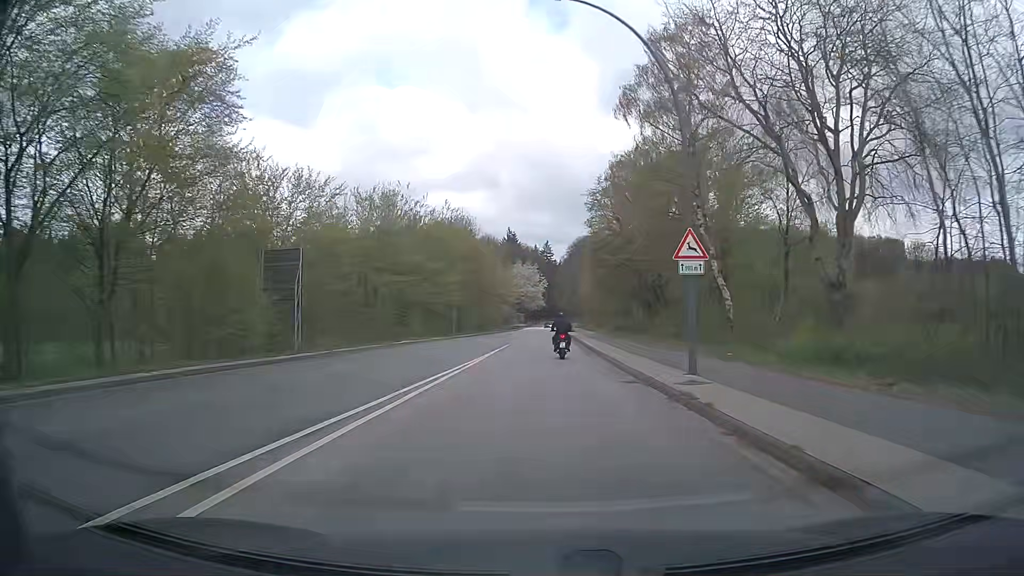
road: secondary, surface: asphalt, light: Day
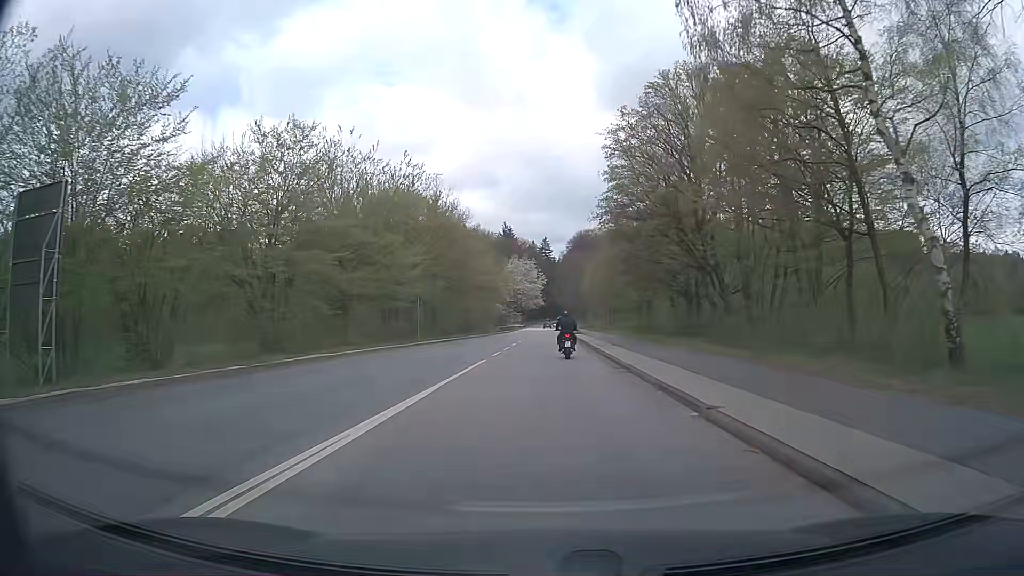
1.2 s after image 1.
(0.0, +16.2) m; 0°
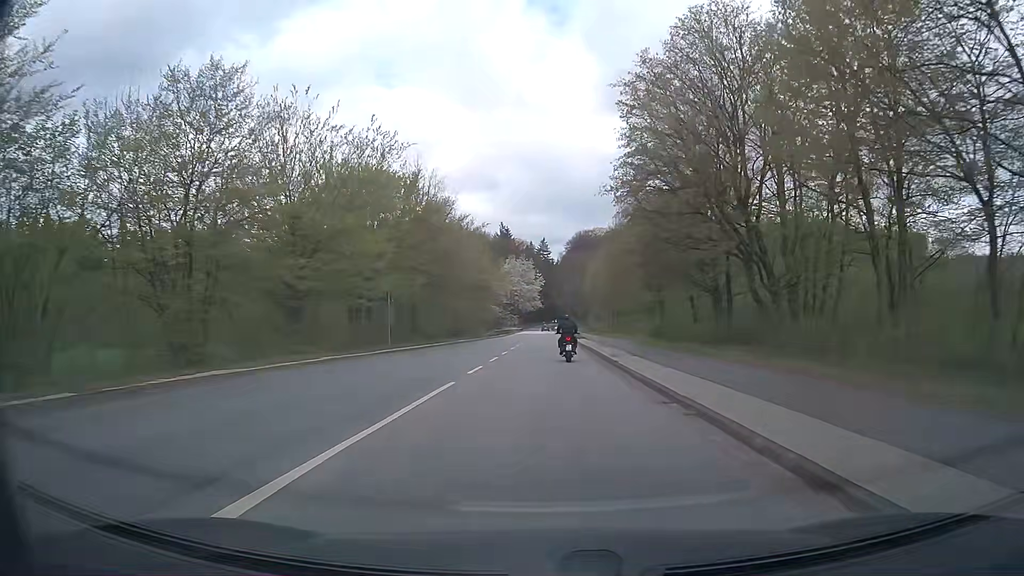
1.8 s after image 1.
(0.0, +7.7) m; 0°
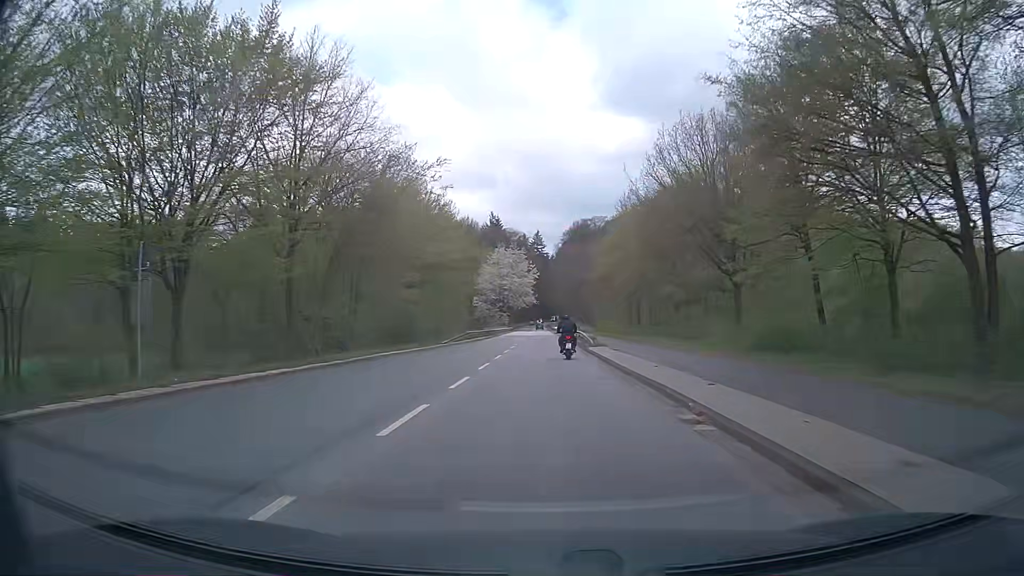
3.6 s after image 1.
(0.0, +22.4) m; 0°
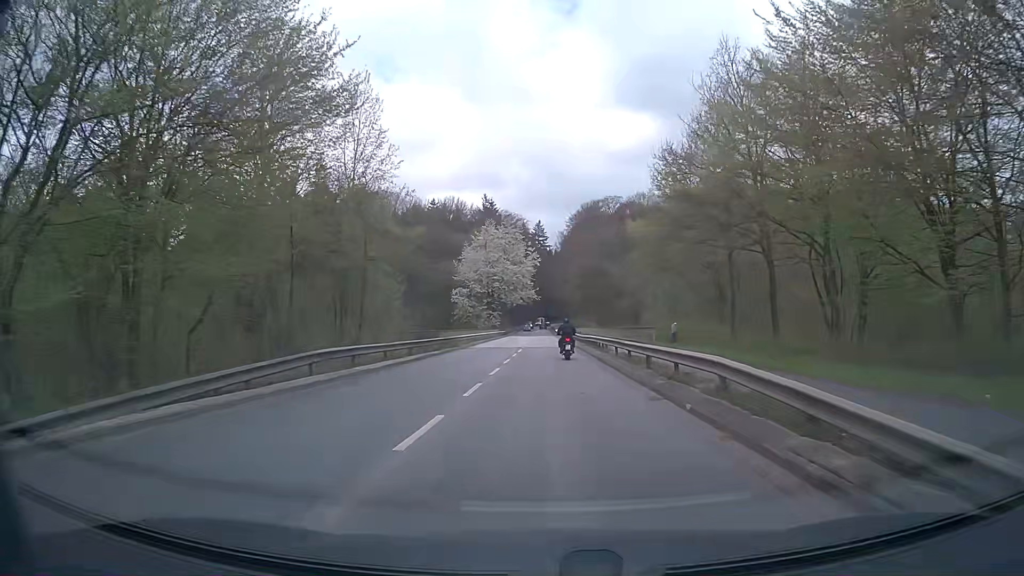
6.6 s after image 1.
(-0.1, +36.7) m; -1°
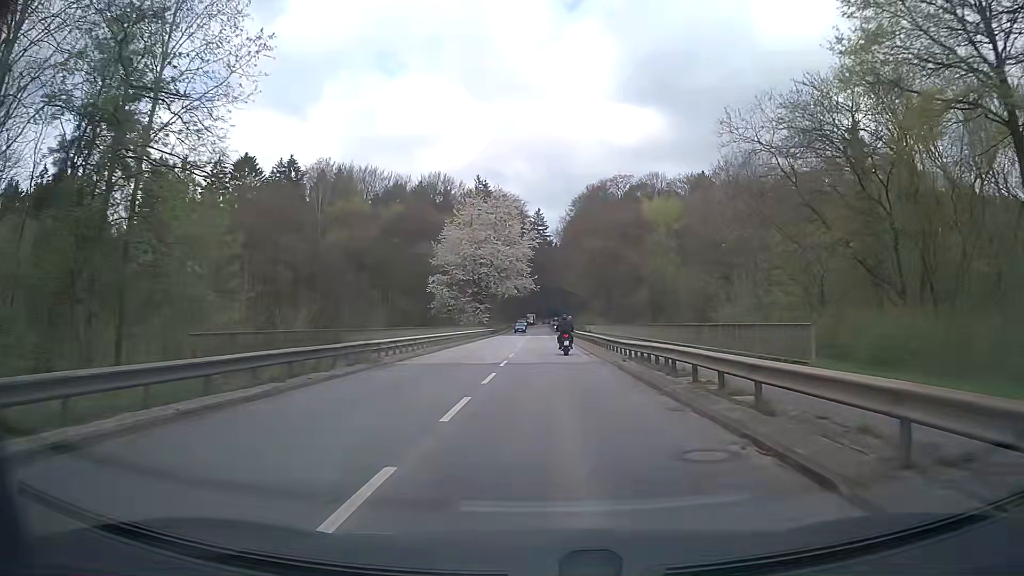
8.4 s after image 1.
(+0.3, +22.2) m; +1°
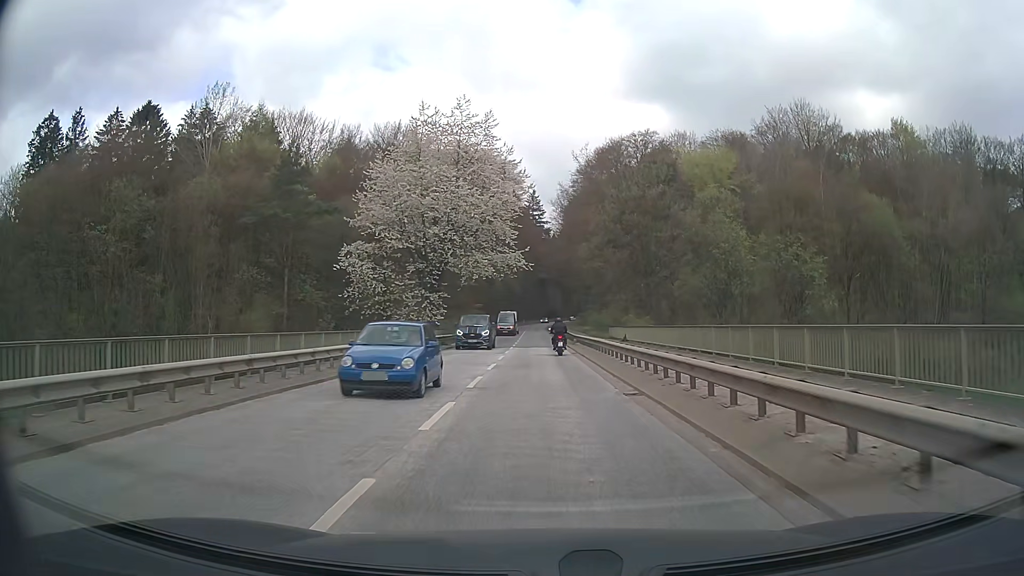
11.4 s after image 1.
(-0.3, +36.6) m; 0°
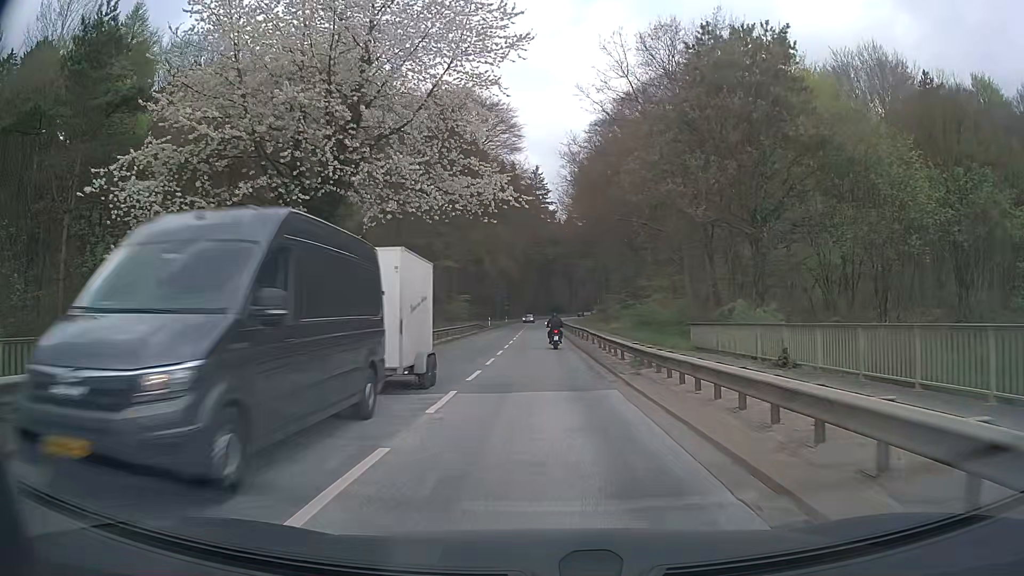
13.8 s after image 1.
(-0.1, +28.9) m; 0°
(0, +10) (0, +20) (0, +30) (0, +40) (0, +50) (0, +60) (0, +70) (0, +80) (0, +90) (0, +100) m
